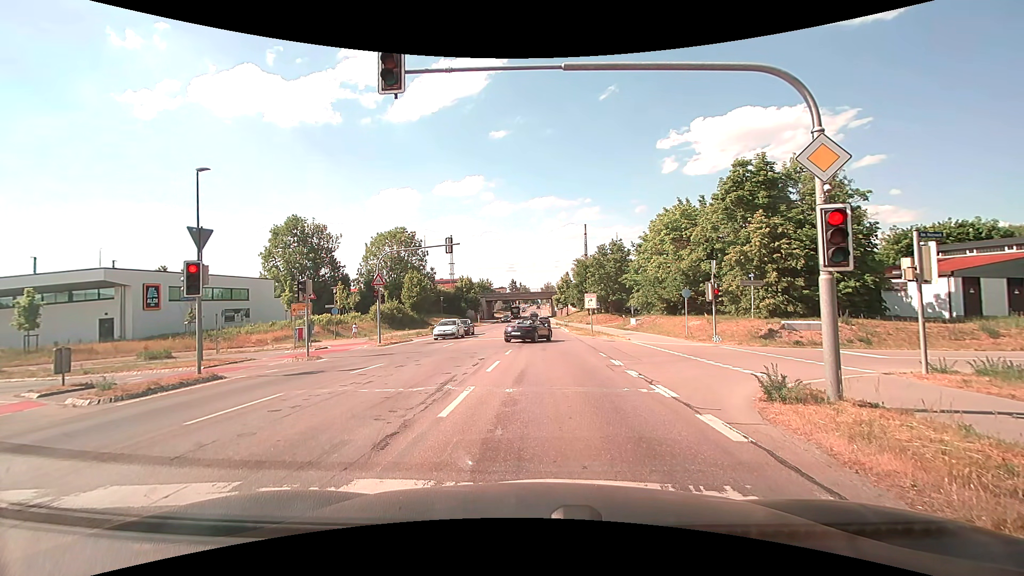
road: secondary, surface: asphalt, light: Day
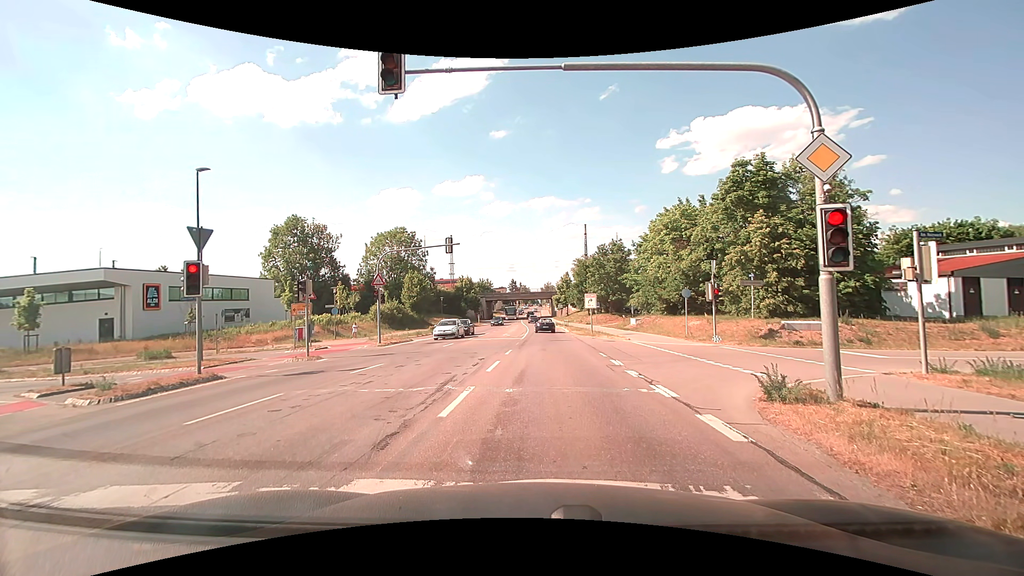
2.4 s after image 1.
(0.0, 0.0) m; 0°
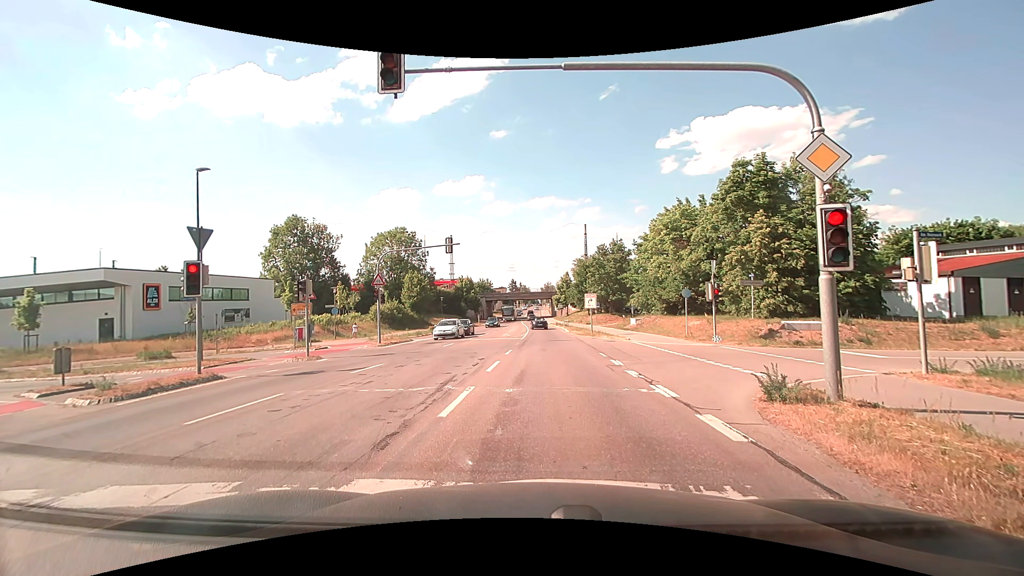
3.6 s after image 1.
(0.0, 0.0) m; 0°
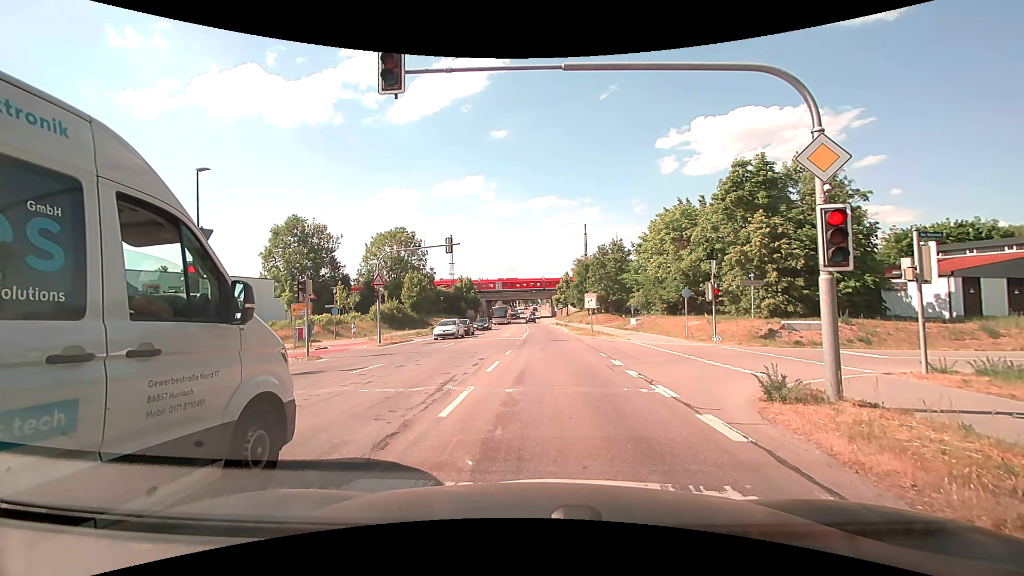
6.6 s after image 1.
(0.0, 0.0) m; 0°
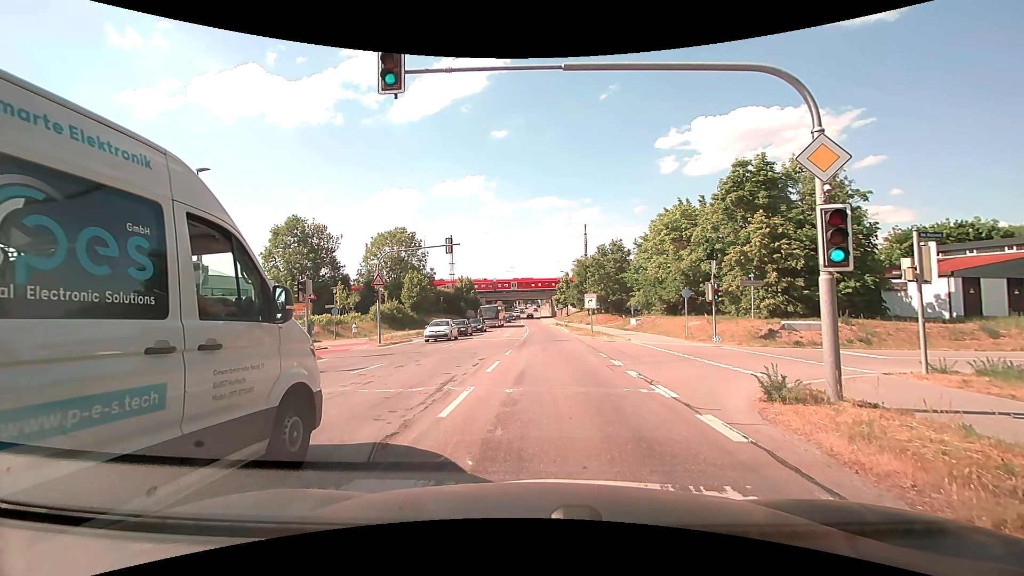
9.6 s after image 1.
(0.0, 0.0) m; 0°
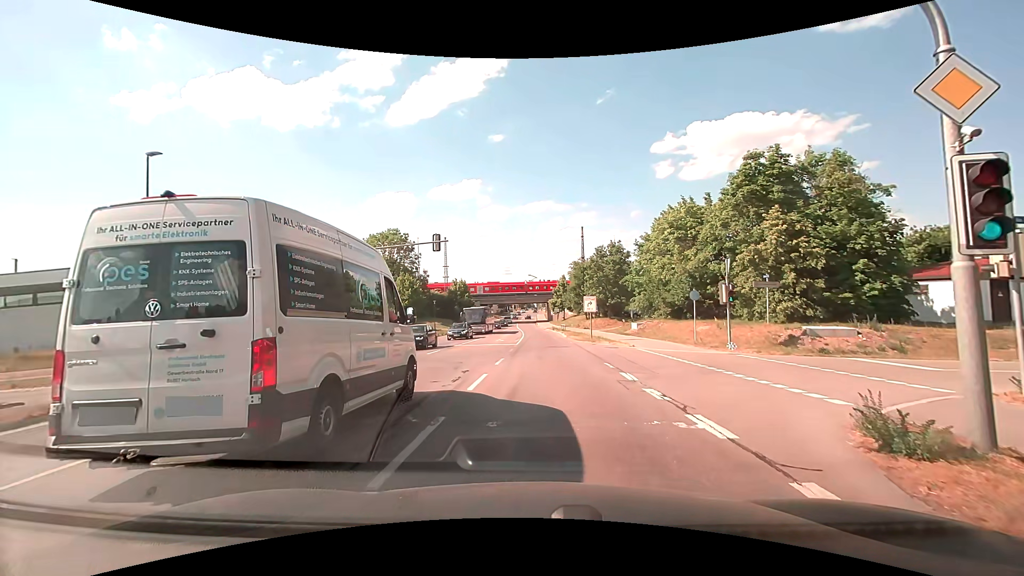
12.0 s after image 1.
(0.0, +2.8) m; -1°
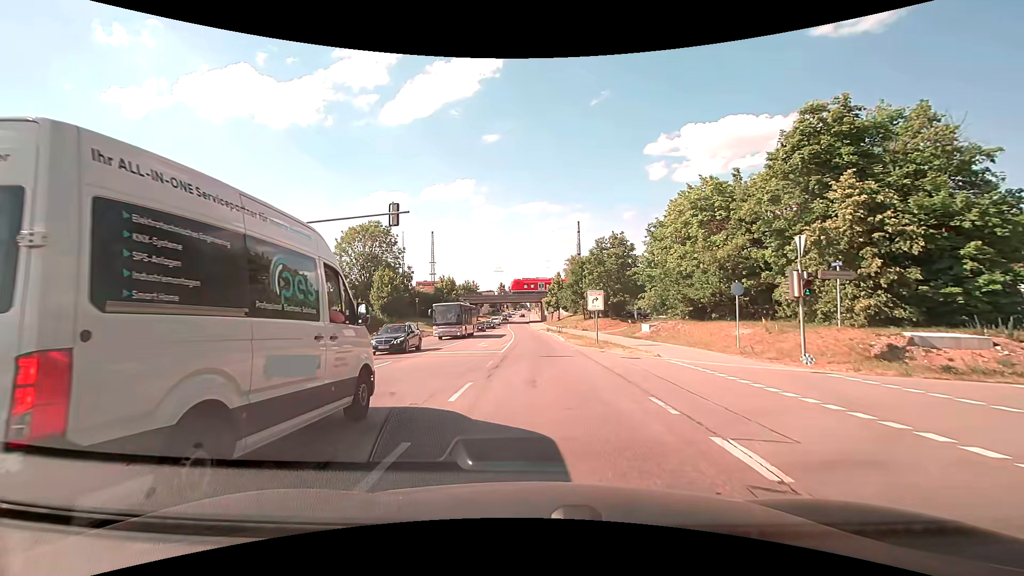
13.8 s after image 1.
(+0.1, +7.6) m; +1°
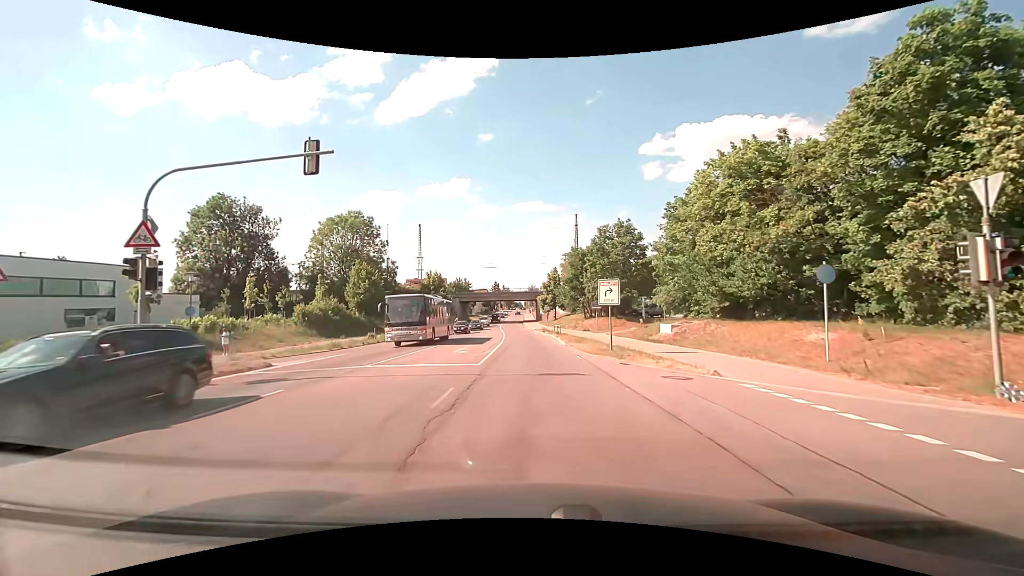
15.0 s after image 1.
(0.0, +7.4) m; 0°
(0, +10) (0, +20) (-1, +30) (-1, +40) (-2, +50) (-2, +60) (-3, +70) (-4, +80) (-4, +90) (-5, +100) m
